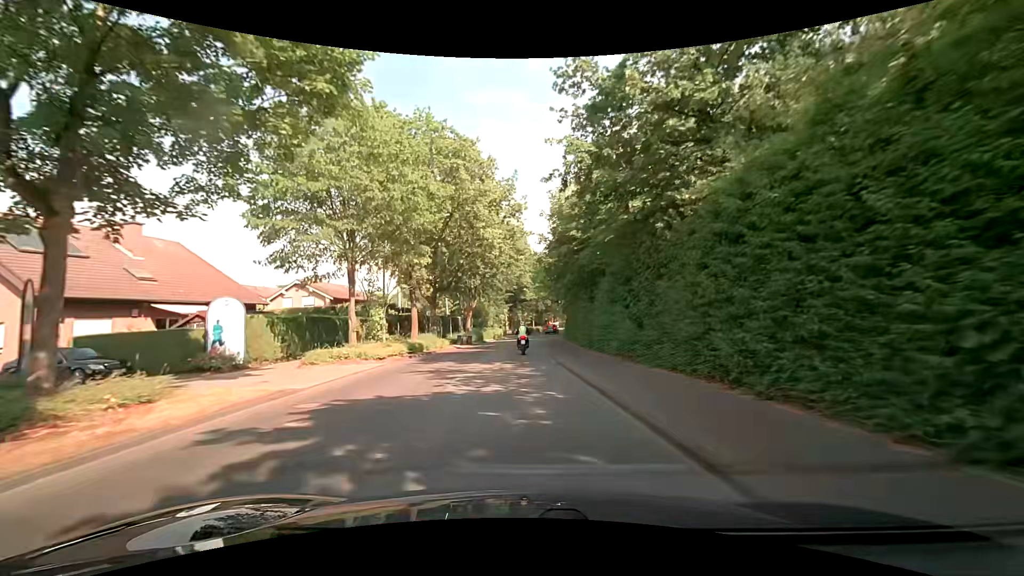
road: tertiary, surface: asphalt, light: Day
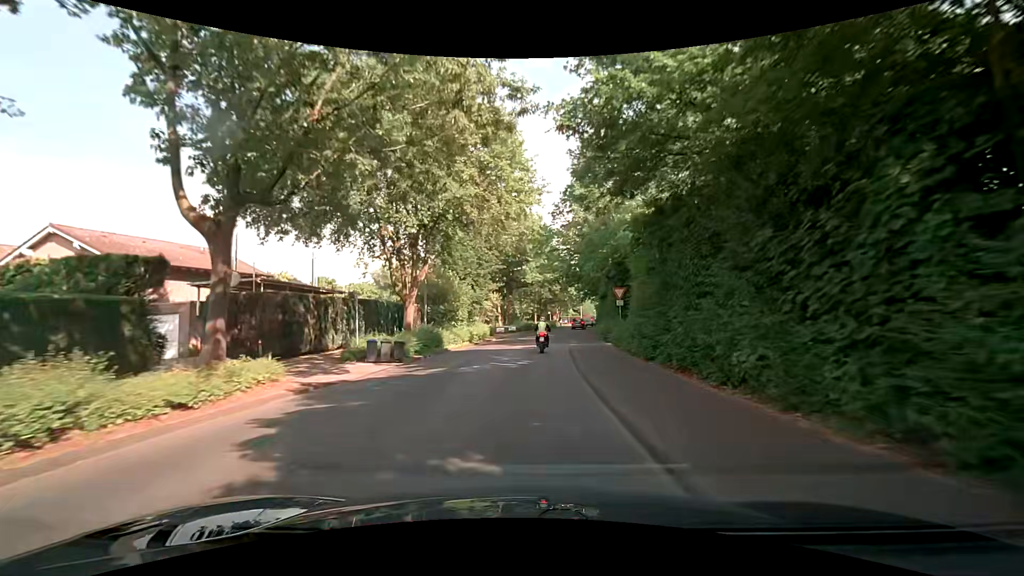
(0.0, +27.5) m; 0°
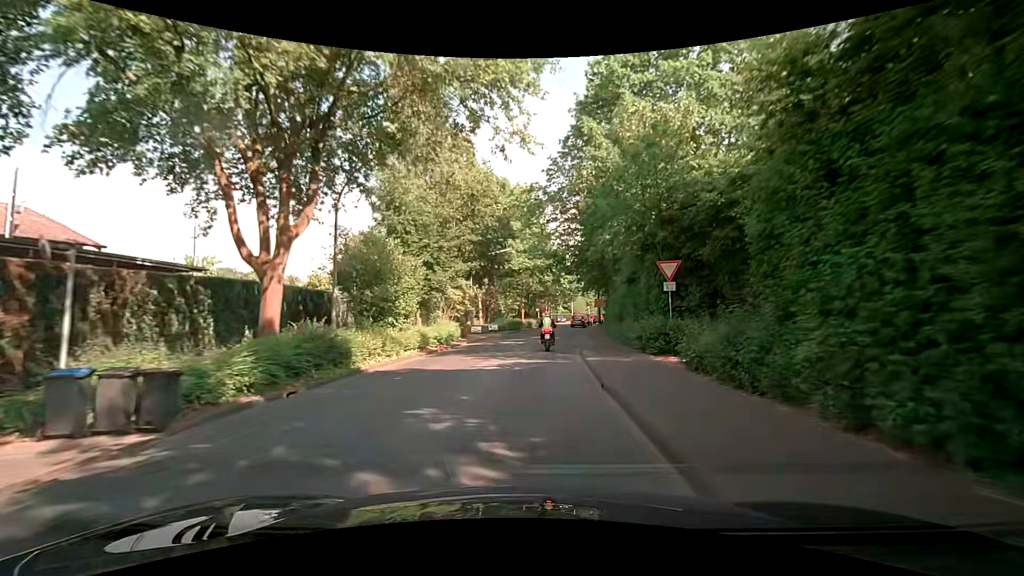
(+0.3, +12.8) m; +1°
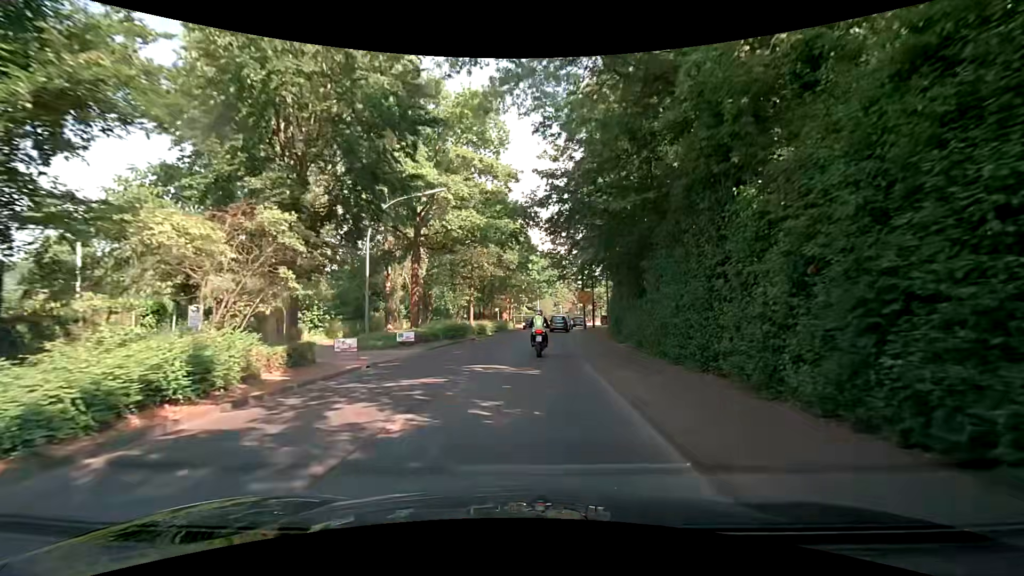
(+1.2, +21.6) m; +5°
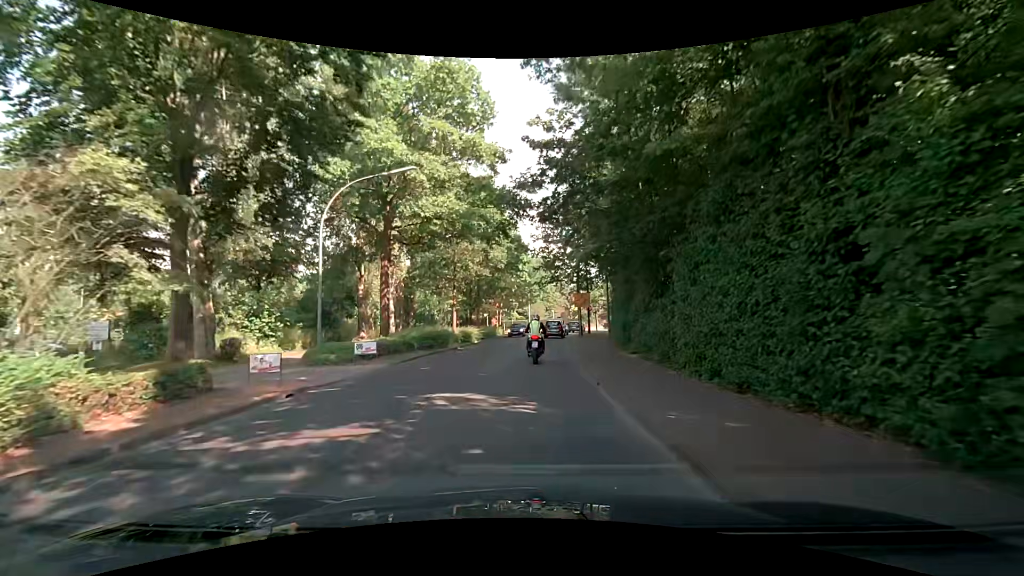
(+0.1, +4.5) m; +1°
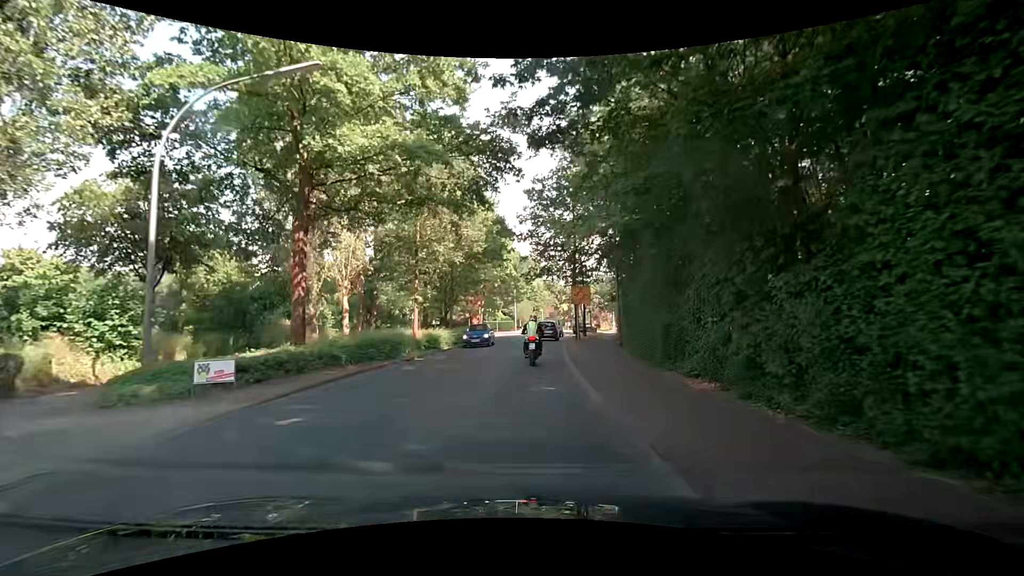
(+0.2, +8.3) m; +4°
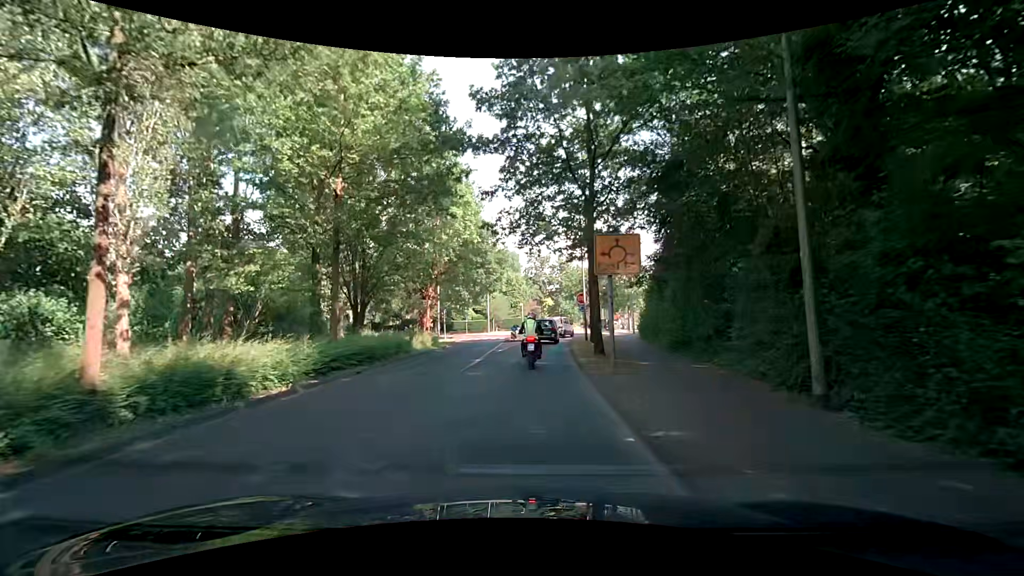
(-0.2, +18.7) m; +1°
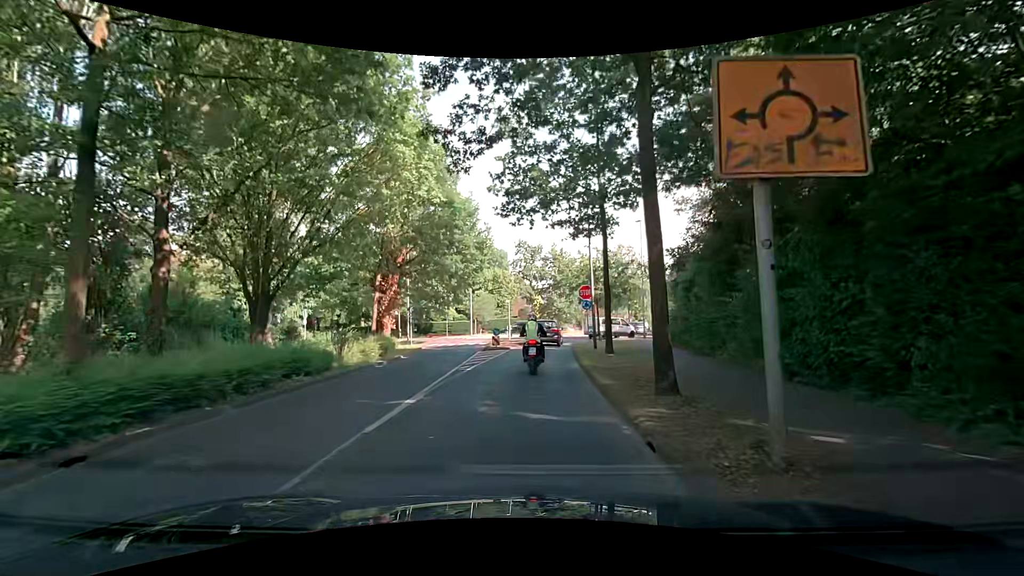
(+0.1, +9.4) m; +1°
